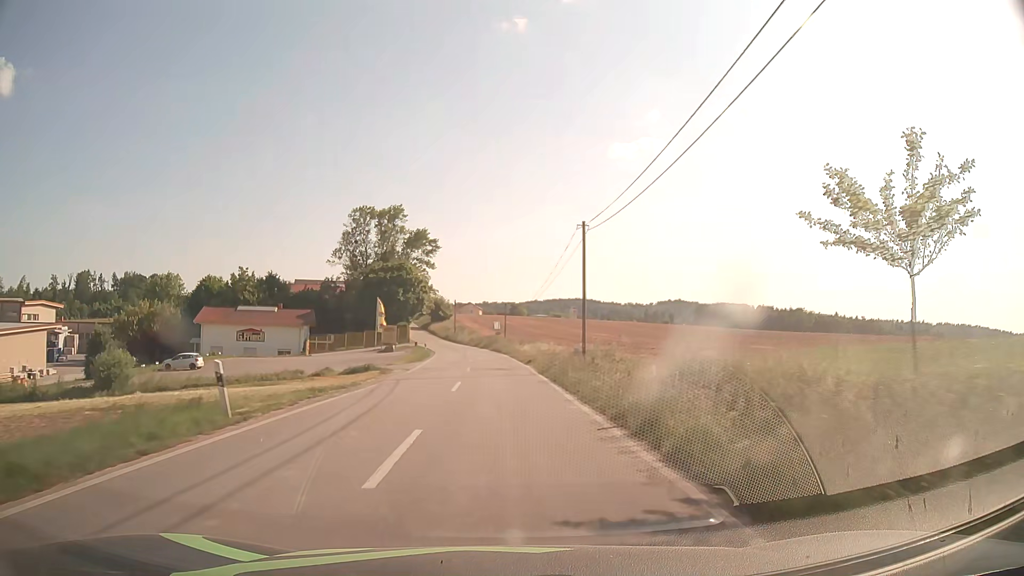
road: tertiary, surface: asphalt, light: Day
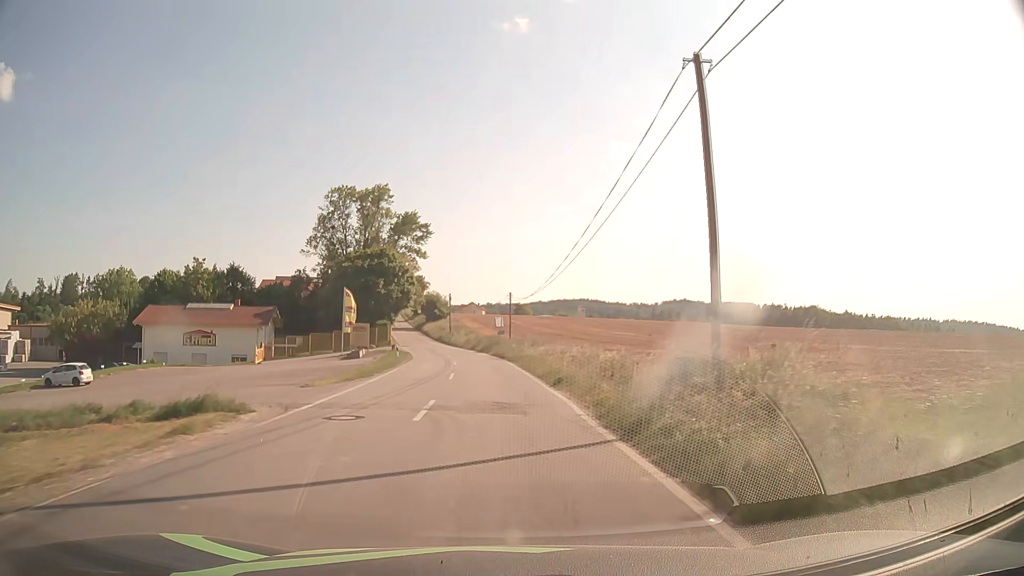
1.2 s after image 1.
(-0.1, +18.5) m; -1°
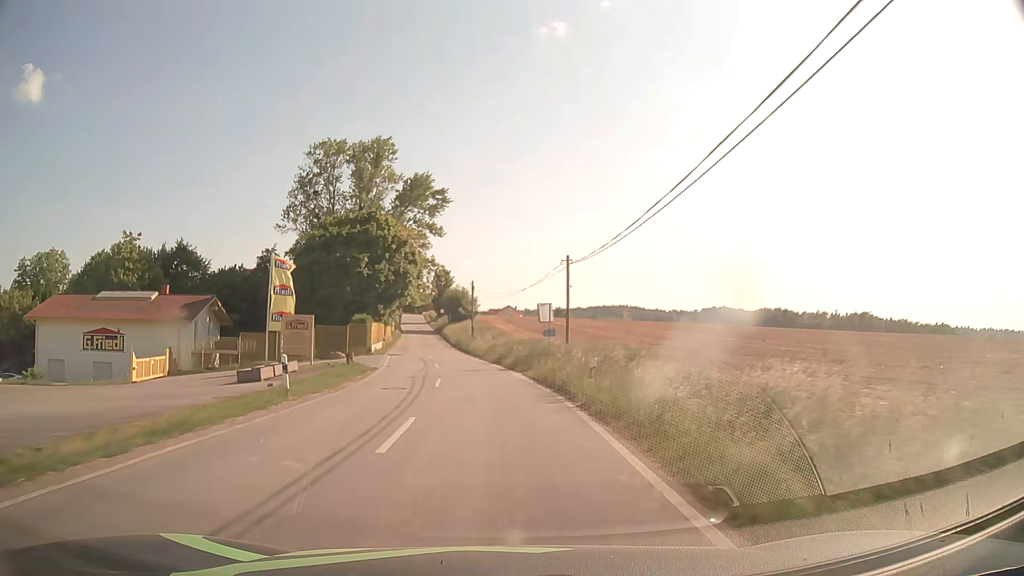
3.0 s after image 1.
(-0.6, +27.6) m; -3°
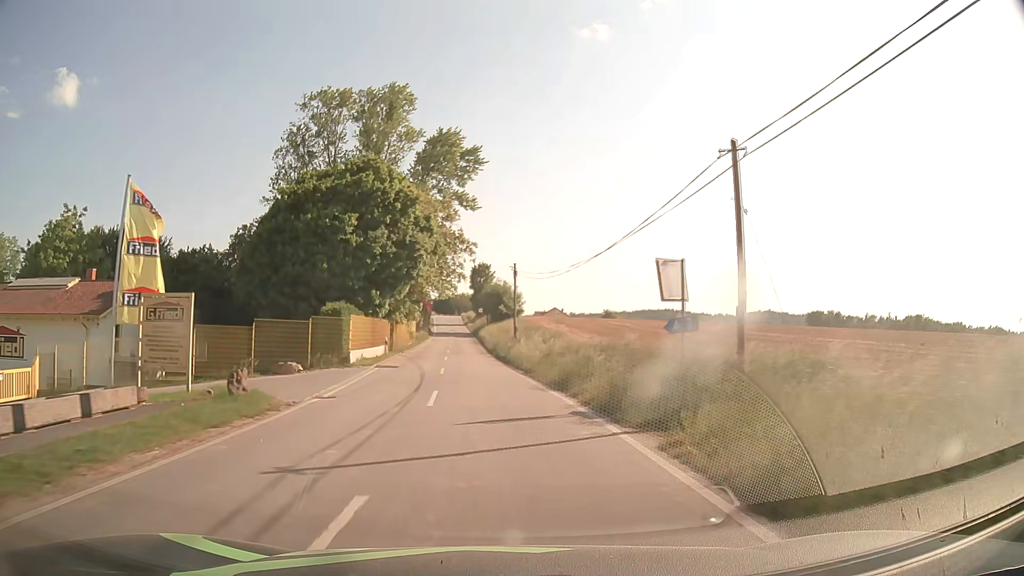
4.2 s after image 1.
(-0.6, +18.2) m; -4°
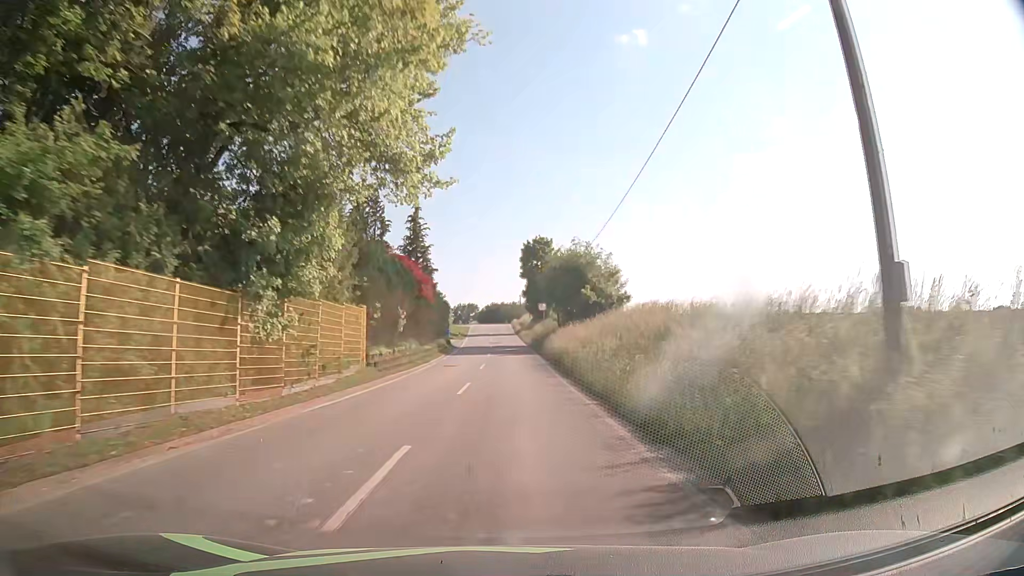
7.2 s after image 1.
(-2.4, +45.2) m; -4°
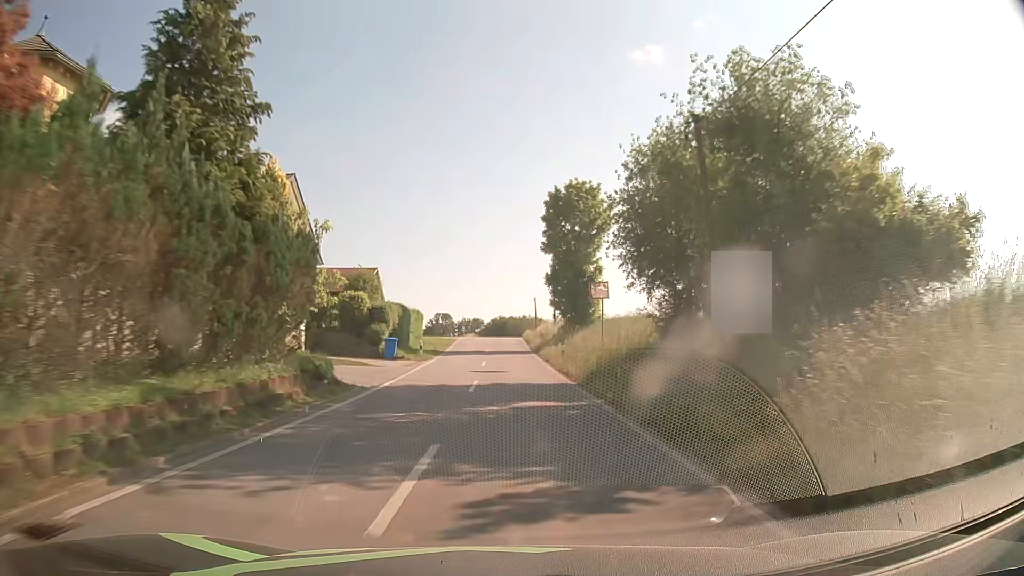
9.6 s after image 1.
(-0.4, +36.0) m; -1°
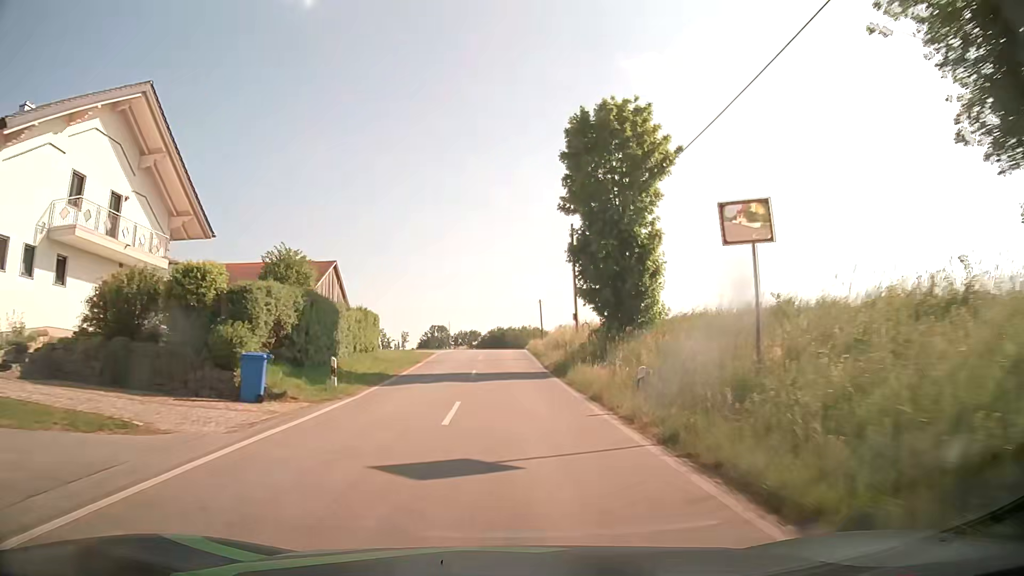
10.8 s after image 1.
(0.0, +17.8) m; 0°
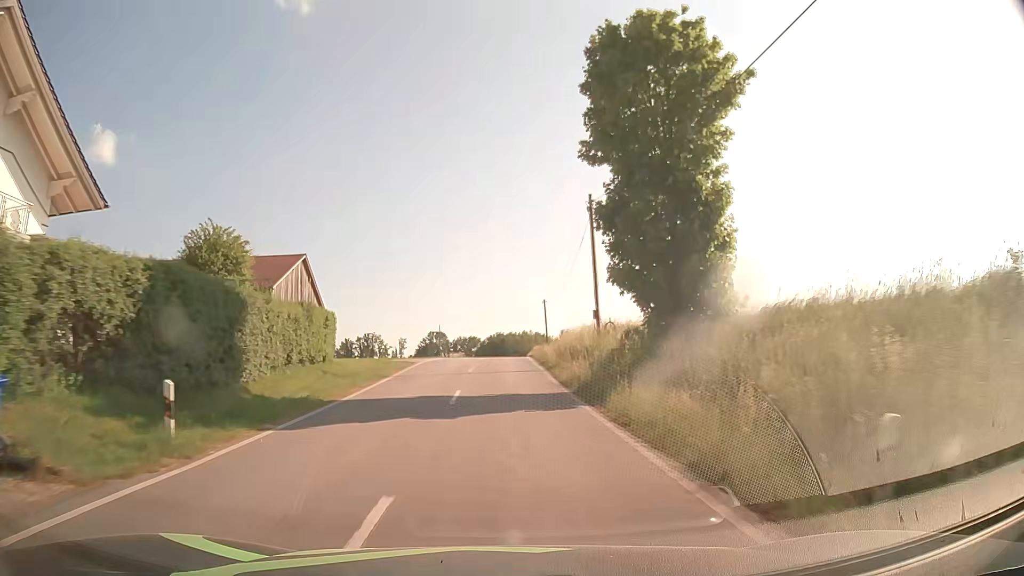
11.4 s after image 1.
(+0.1, +8.9) m; 0°
(0, +10) (0, +20) (0, +30) (0, +40) (0, +50) (0, +60) (0, +70) (0, +80) (+1, +90) (+1, +100) m
